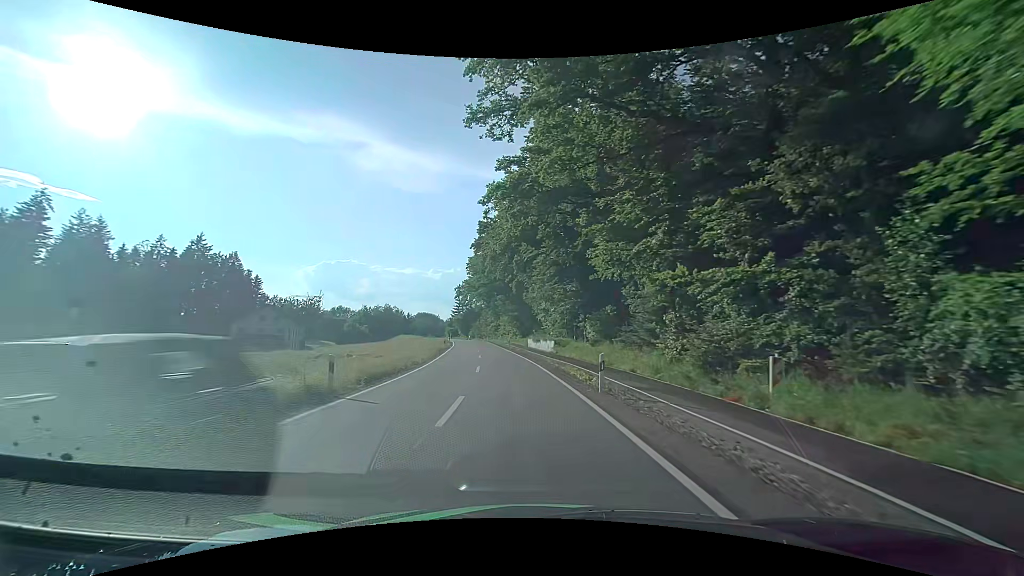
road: tertiary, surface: asphalt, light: Day
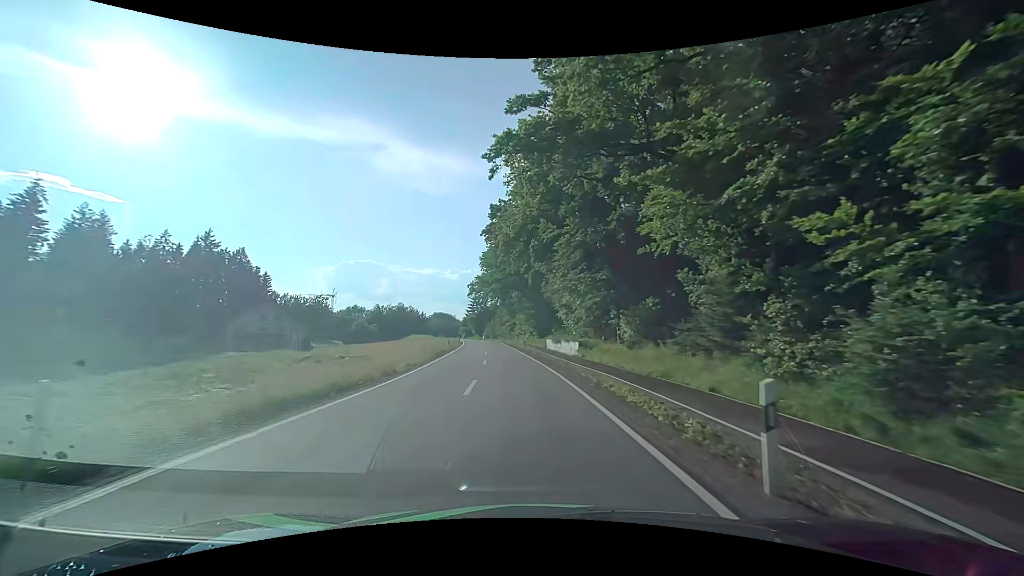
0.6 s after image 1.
(-0.2, +8.3) m; -2°
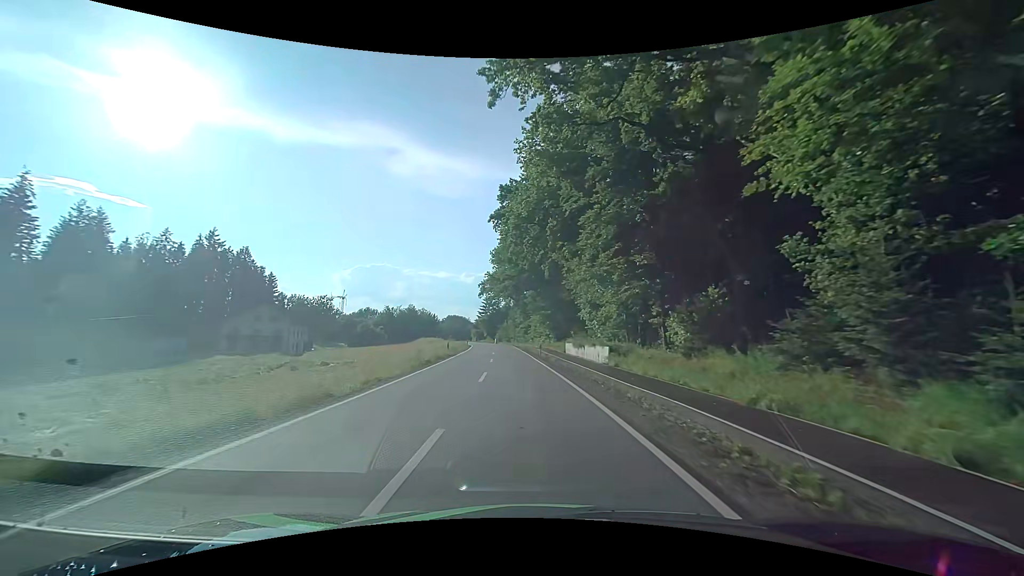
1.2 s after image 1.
(-0.1, +8.3) m; -1°
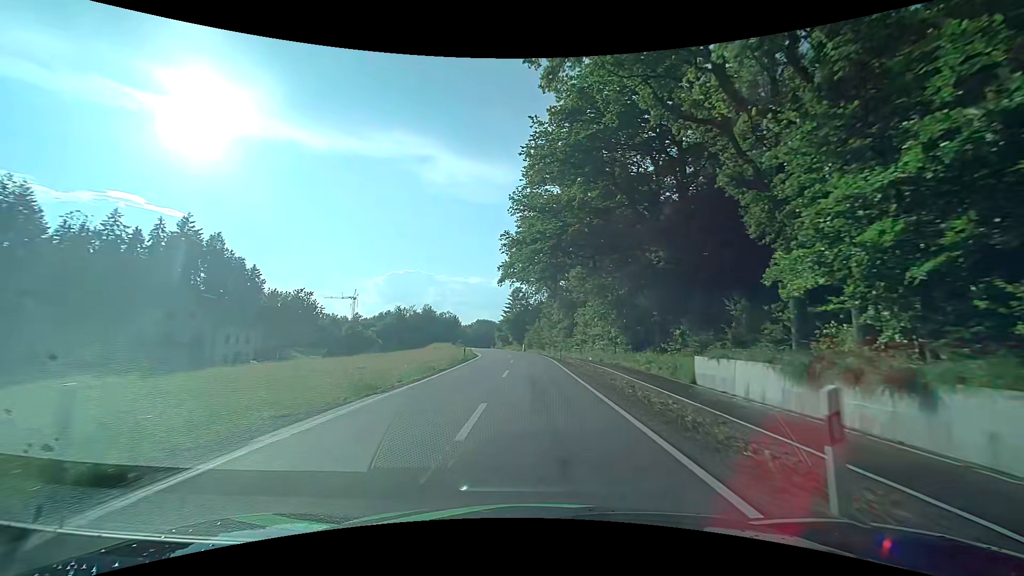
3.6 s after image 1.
(-1.6, +32.9) m; -4°
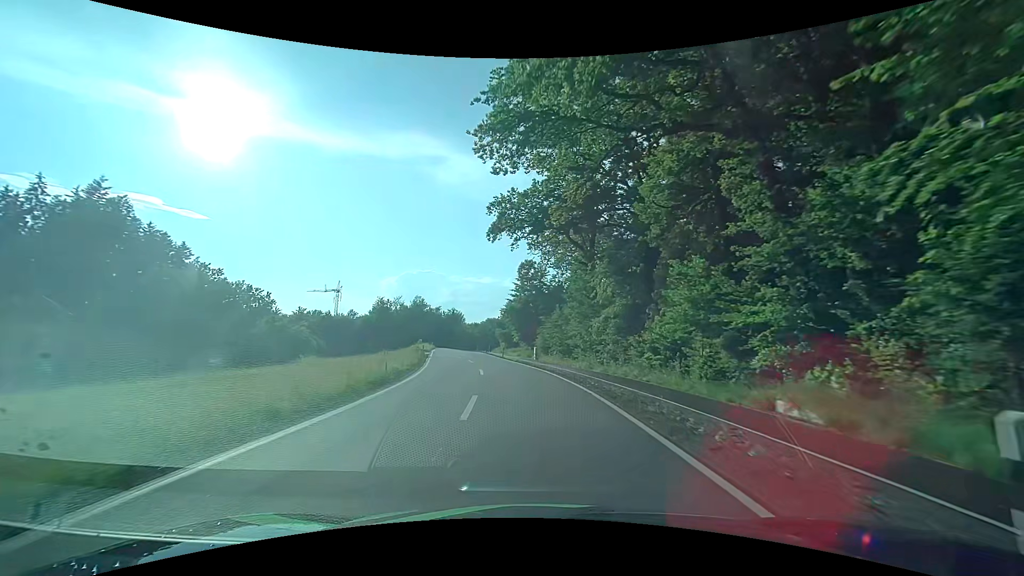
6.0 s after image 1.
(-0.2, +34.5) m; -2°
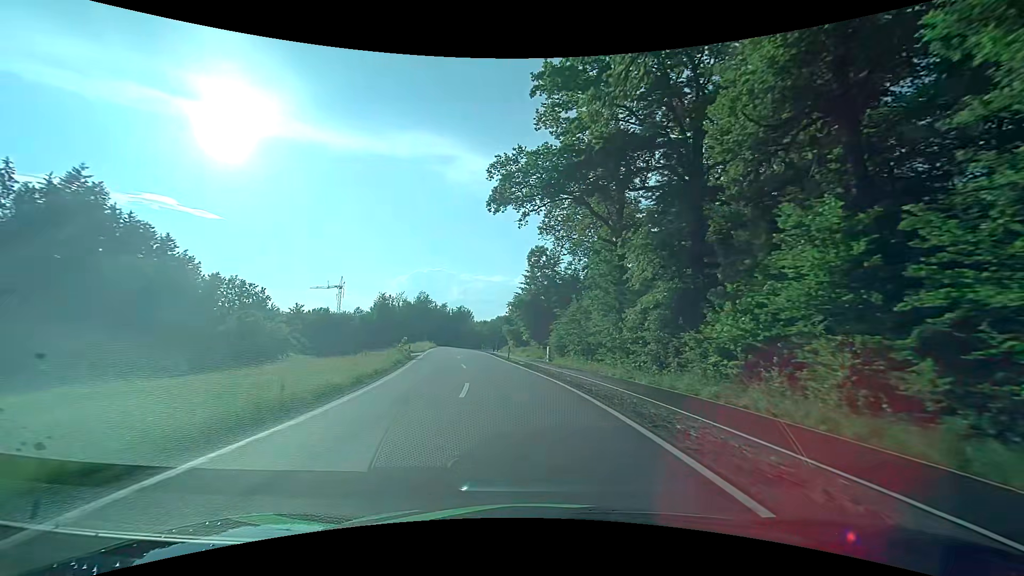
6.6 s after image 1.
(0.0, +8.8) m; 0°
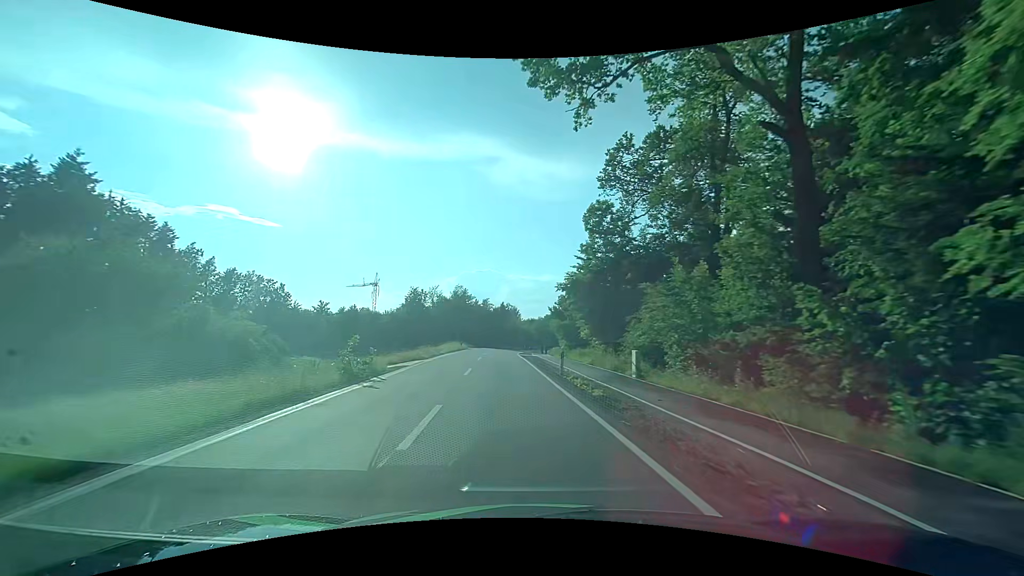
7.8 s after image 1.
(-0.8, +17.8) m; -5°
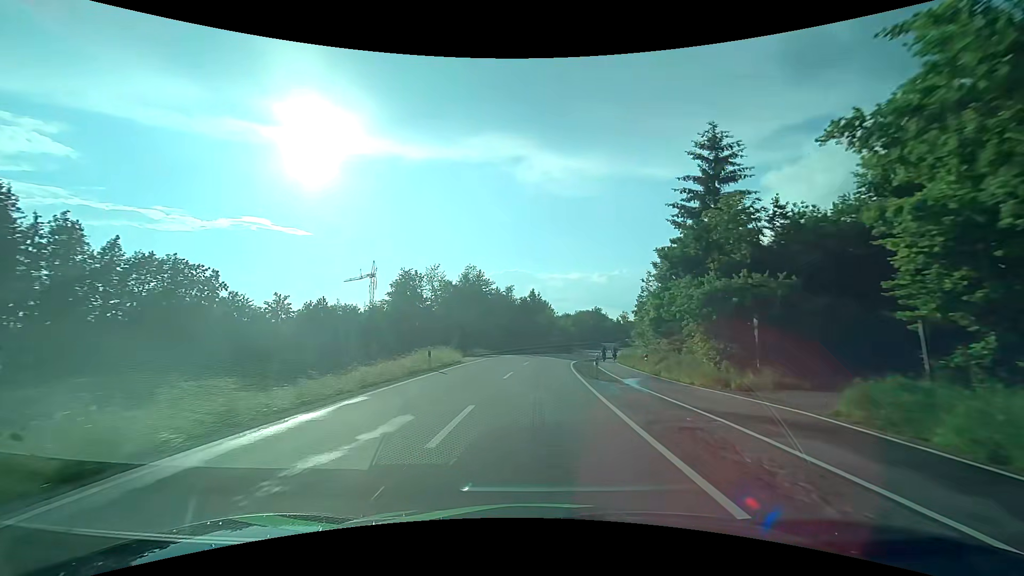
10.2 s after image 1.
(-2.6, +35.9) m; -4°
(0, +10) (0, +20) (+1, +30) (+1, +40) (+3, +50) (+4, +60) (+6, +70) (+9, +79) (+12, +89) (+15, +98) m
